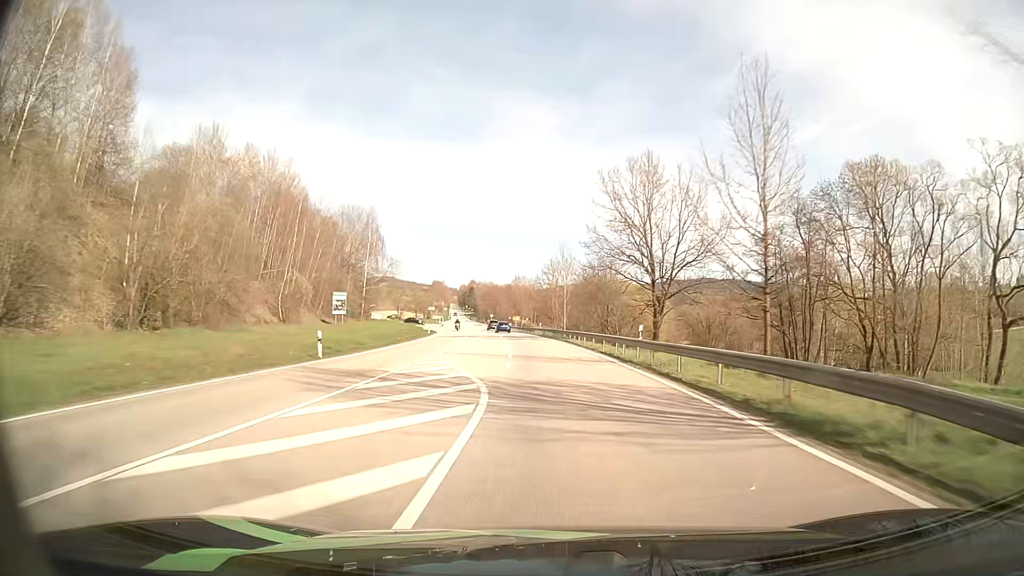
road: secondary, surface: asphalt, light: Day
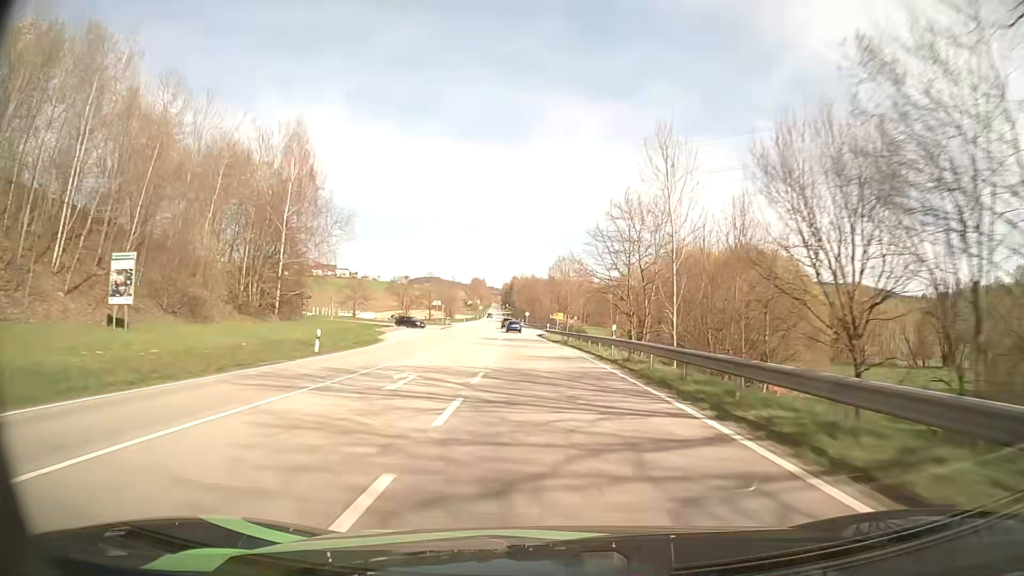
(-1.4, +47.1) m; -4°
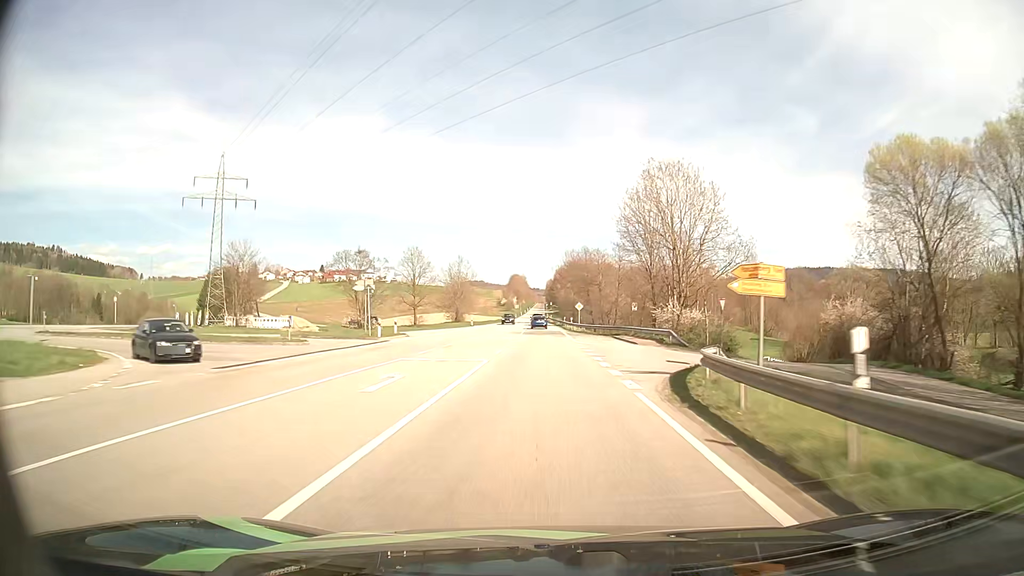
(-2.7, +61.3) m; -4°
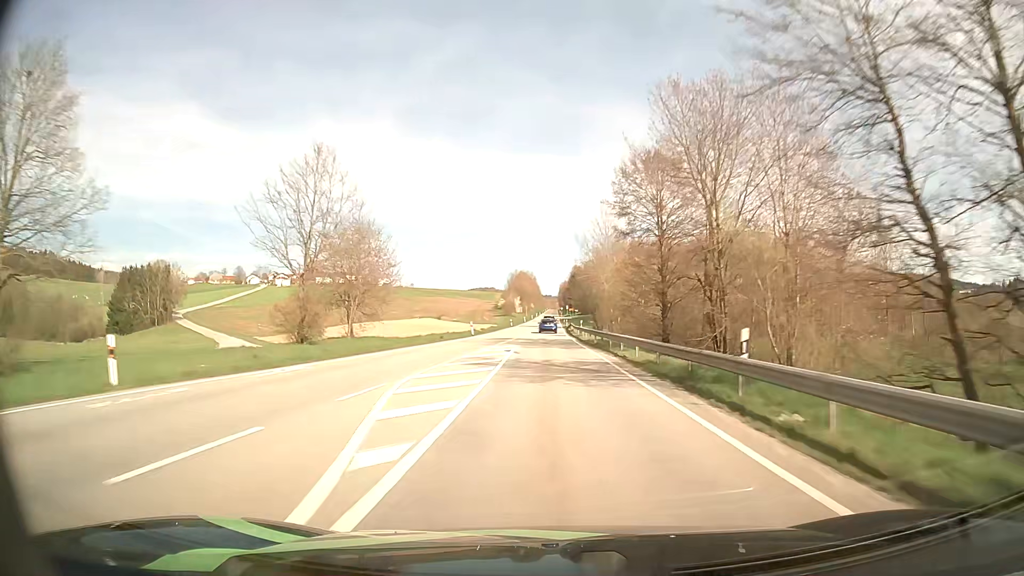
(-1.2, +76.1) m; -1°
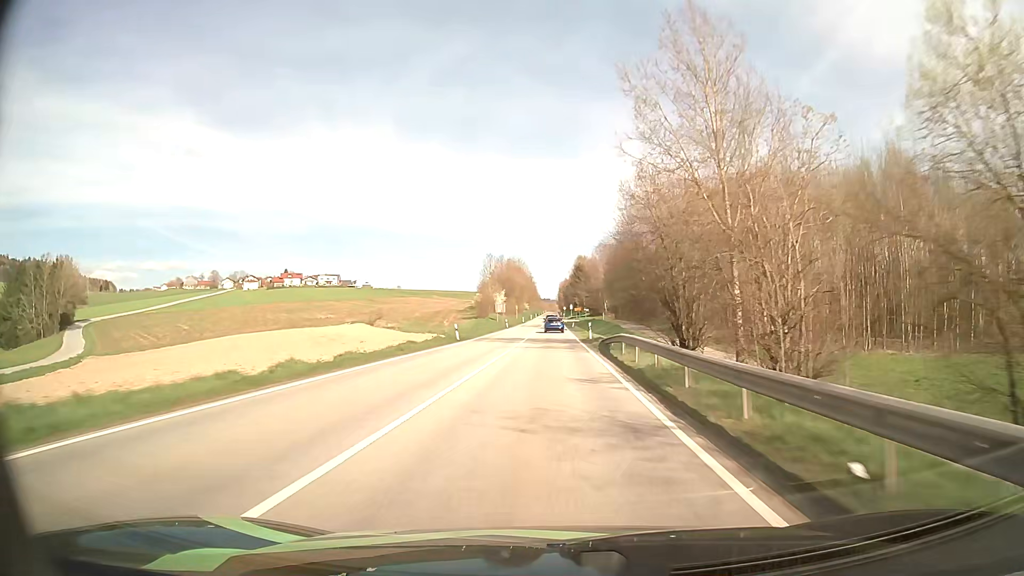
(+0.2, +59.1) m; 0°
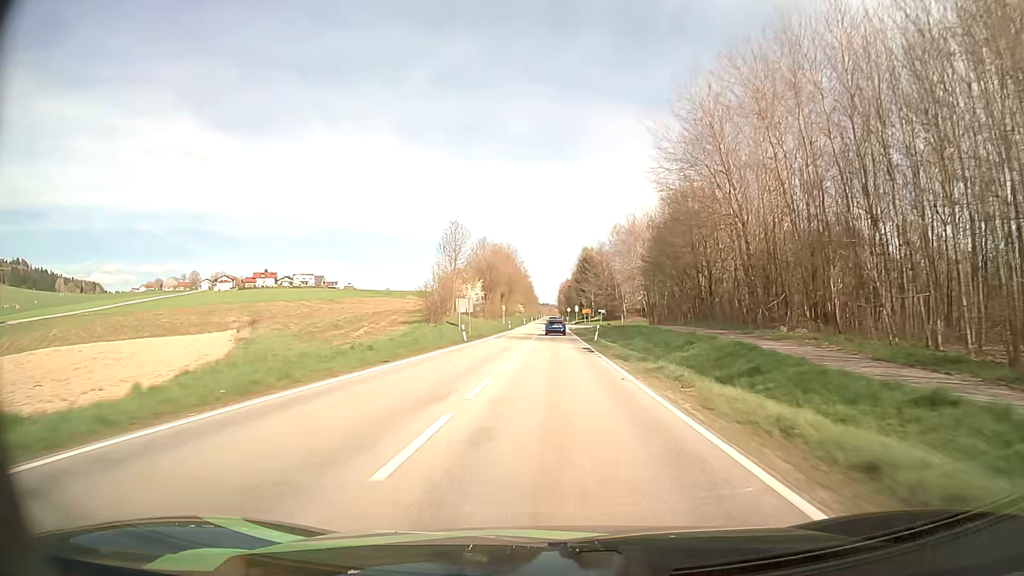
(+0.1, +43.5) m; 0°
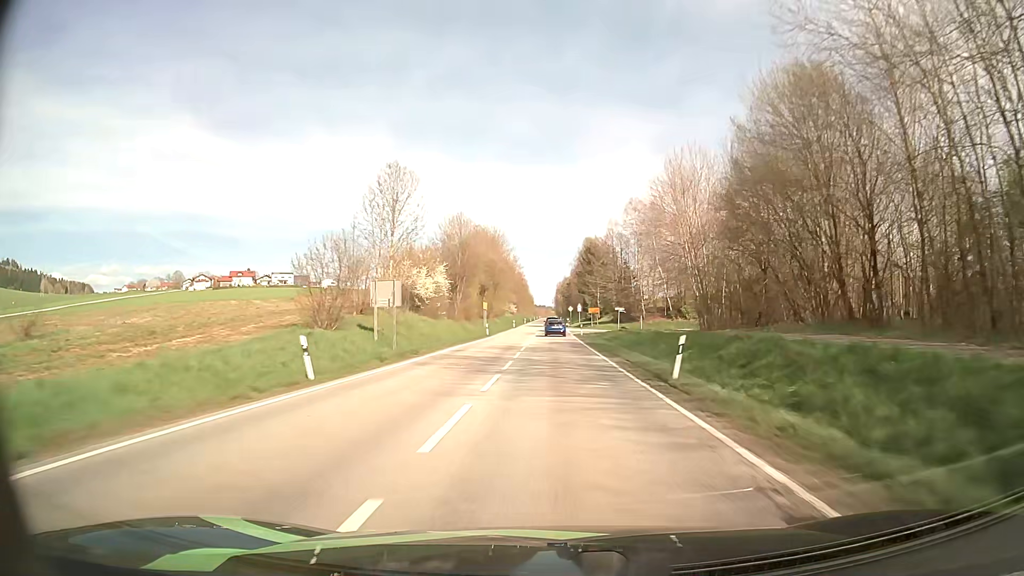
(+0.1, +28.6) m; 0°
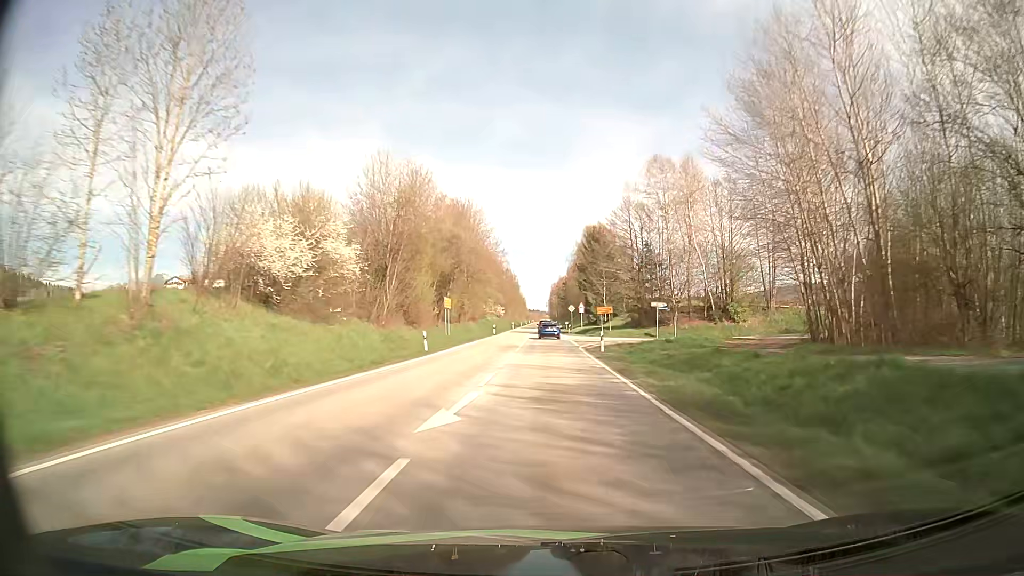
(+0.1, +28.2) m; +1°
(0, +10) (0, +20) (0, +30) (0, +40) (0, +50) (0, +60) (0, +70) (0, +80) (0, +90) (0, +100) m
